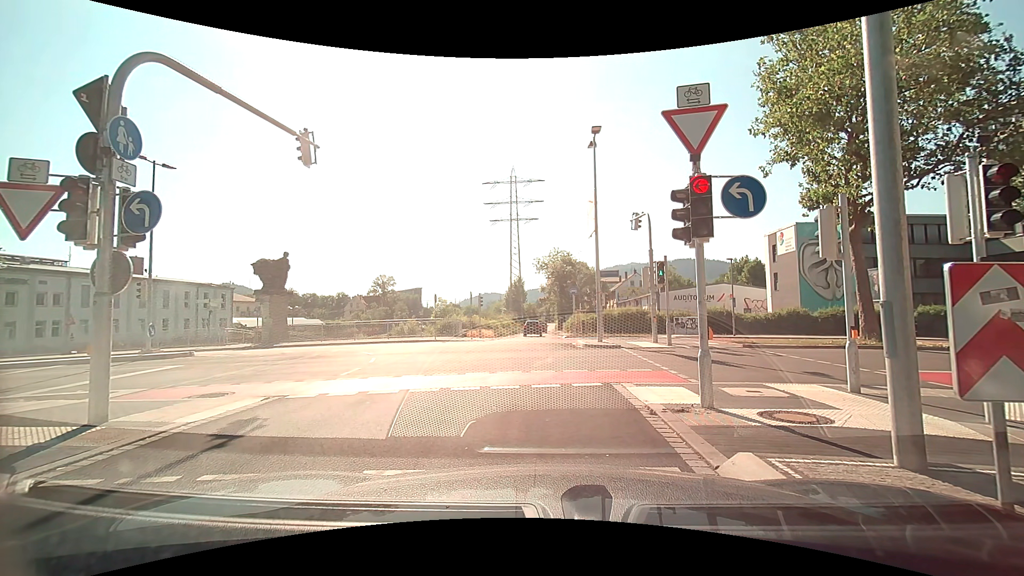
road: trunk_link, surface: asphalt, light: Day
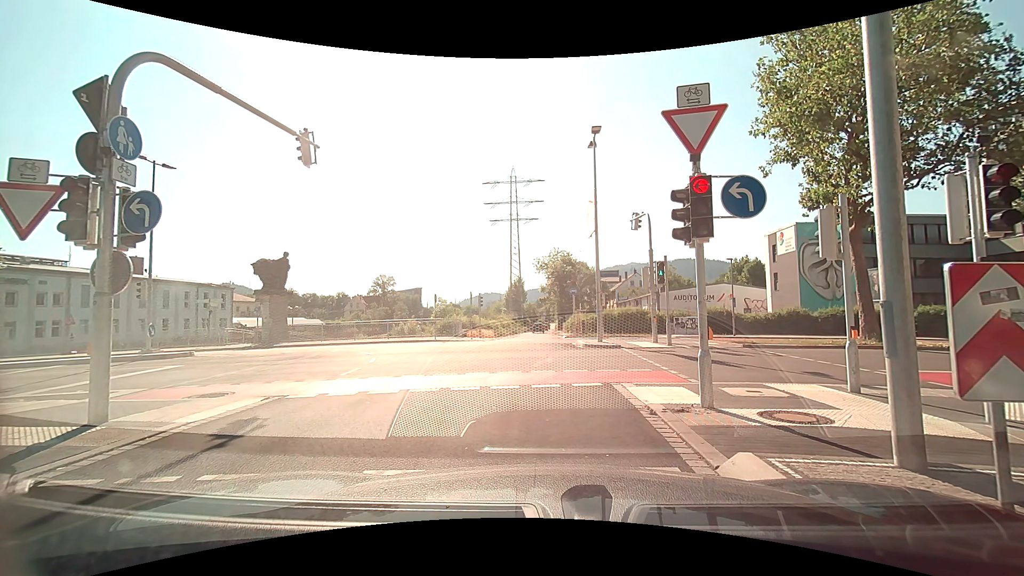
(0.0, 0.0) m; 0°
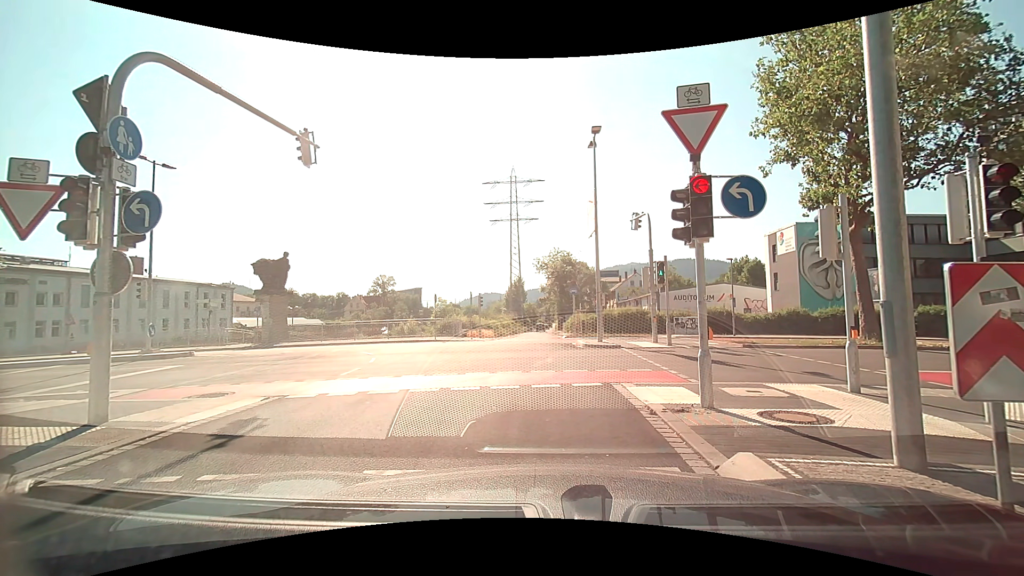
(0.0, 0.0) m; 0°
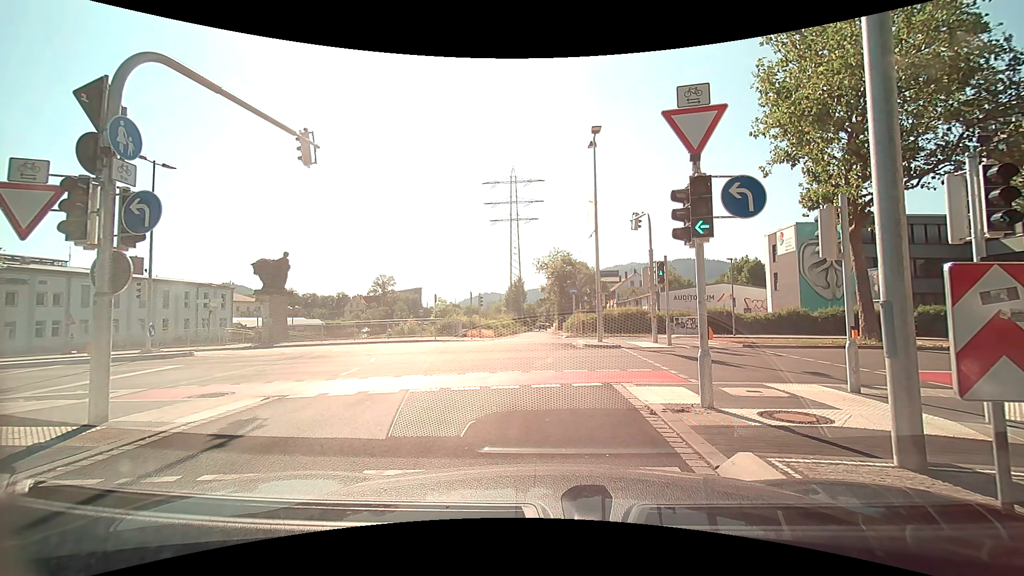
(0.0, 0.0) m; 0°
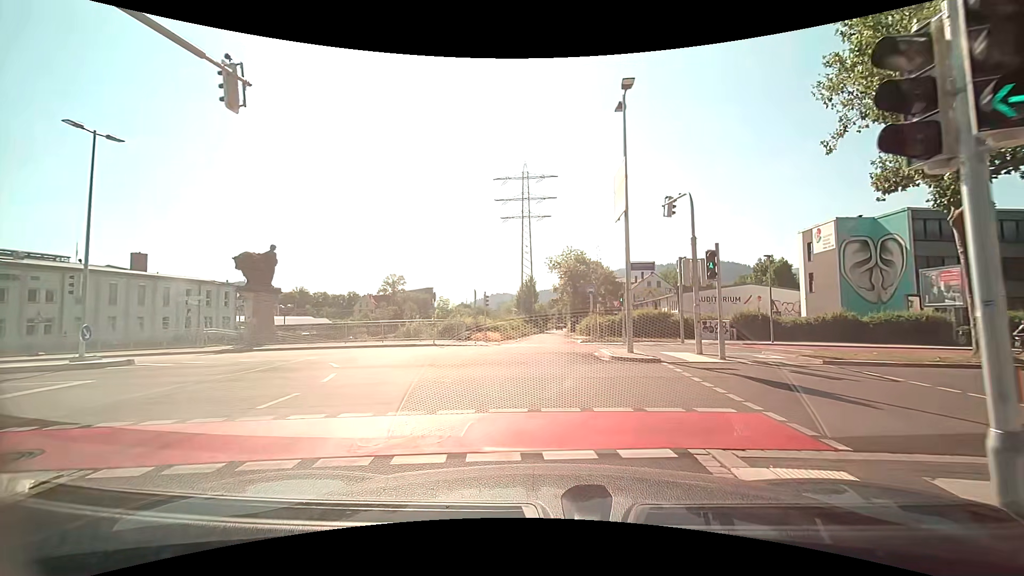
(0.0, +4.4) m; 0°
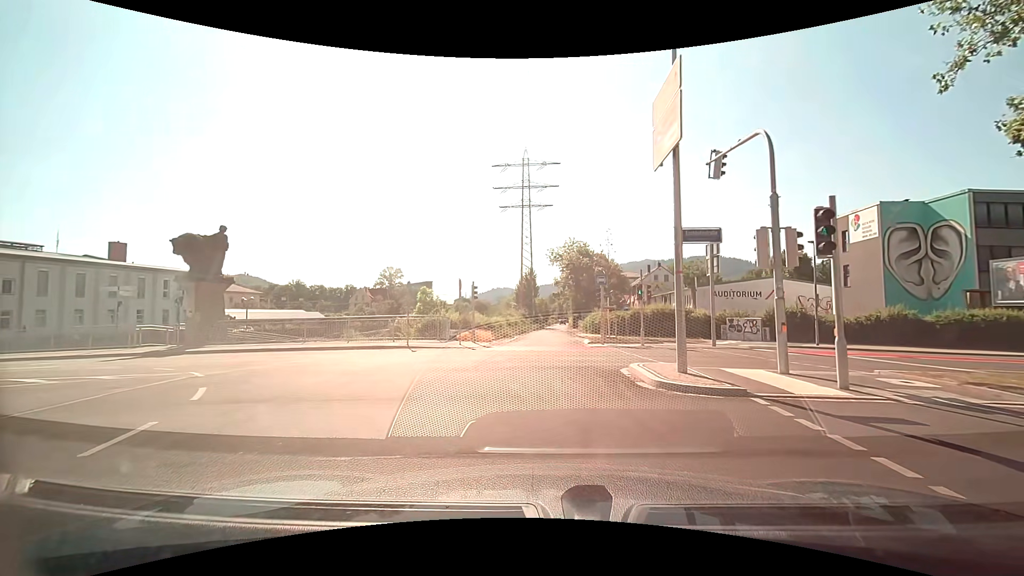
(-0.1, +5.8) m; 0°
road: secondary_link
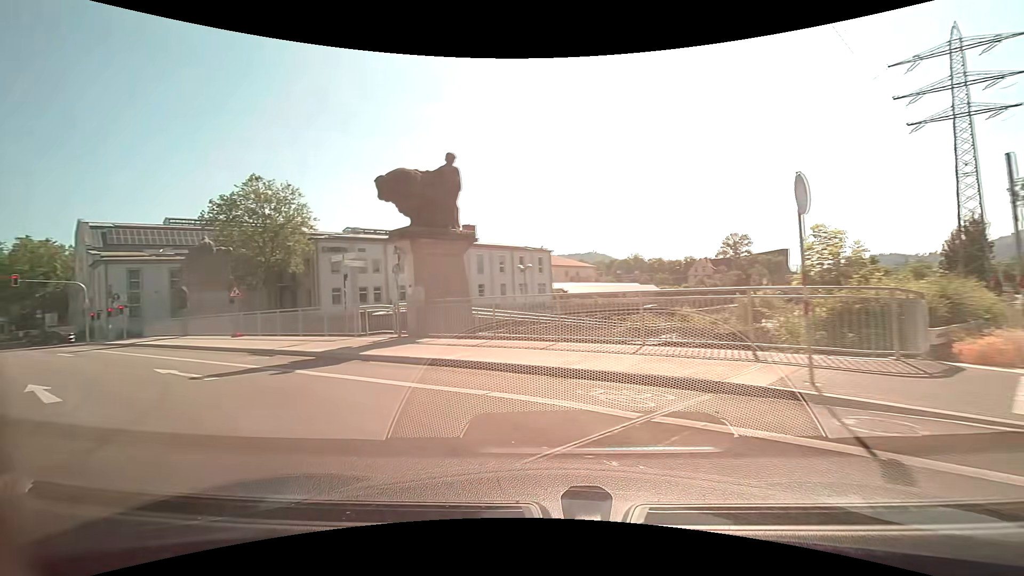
(-3.9, +15.4) m; -39°
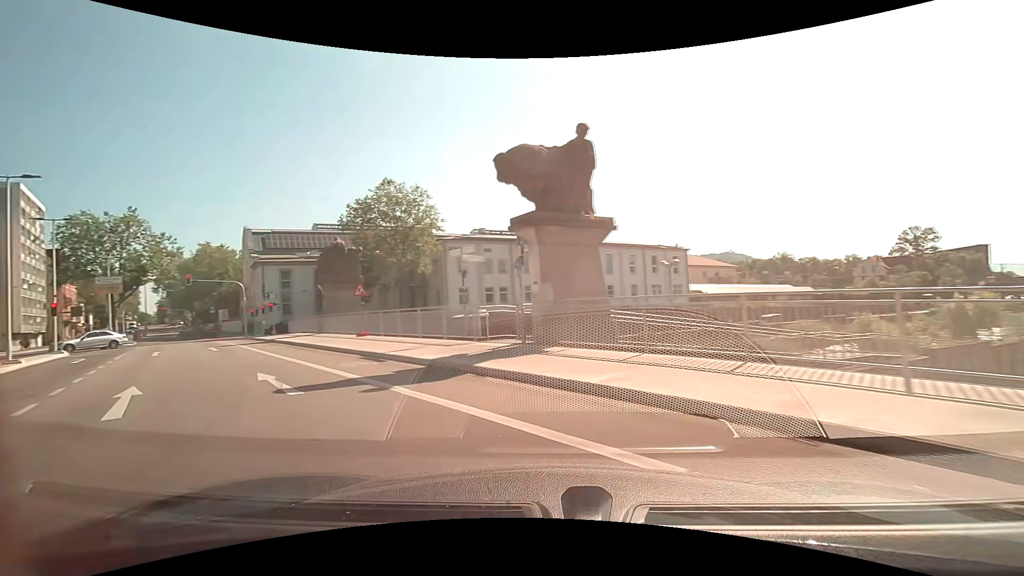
(-0.5, +3.3) m; -15°
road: secondary
